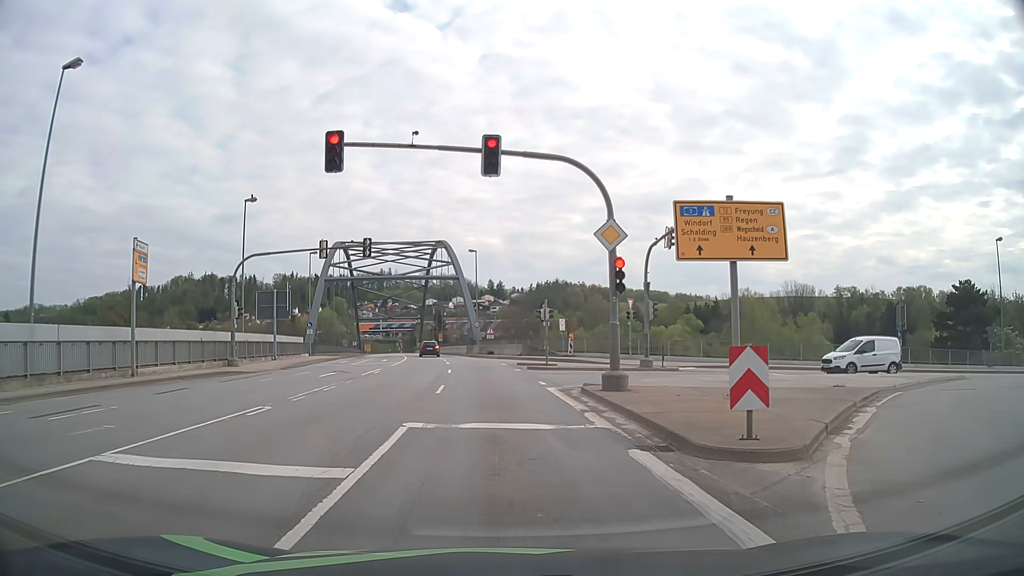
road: primary_link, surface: asphalt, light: Day
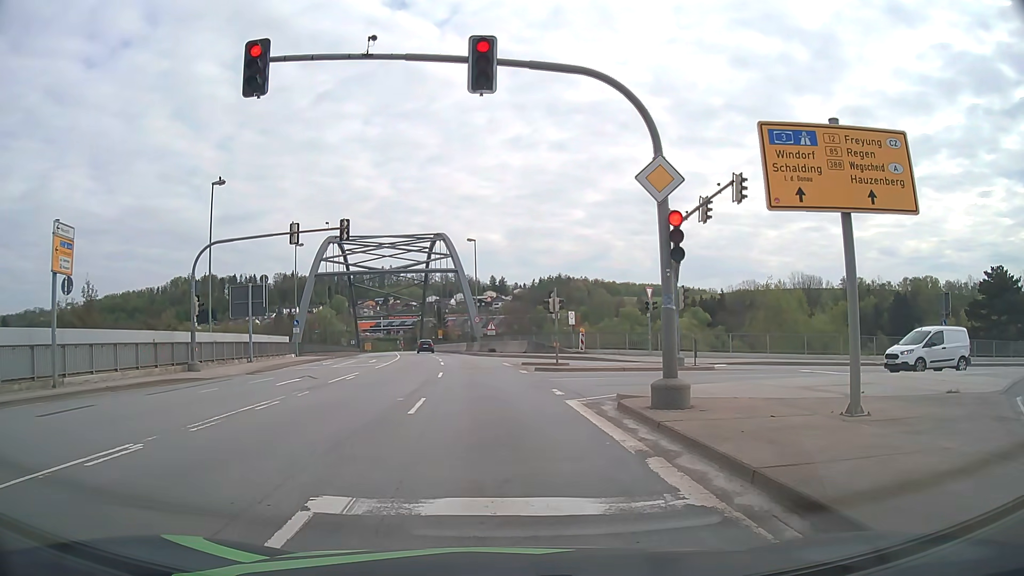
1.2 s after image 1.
(0.0, +4.9) m; -1°
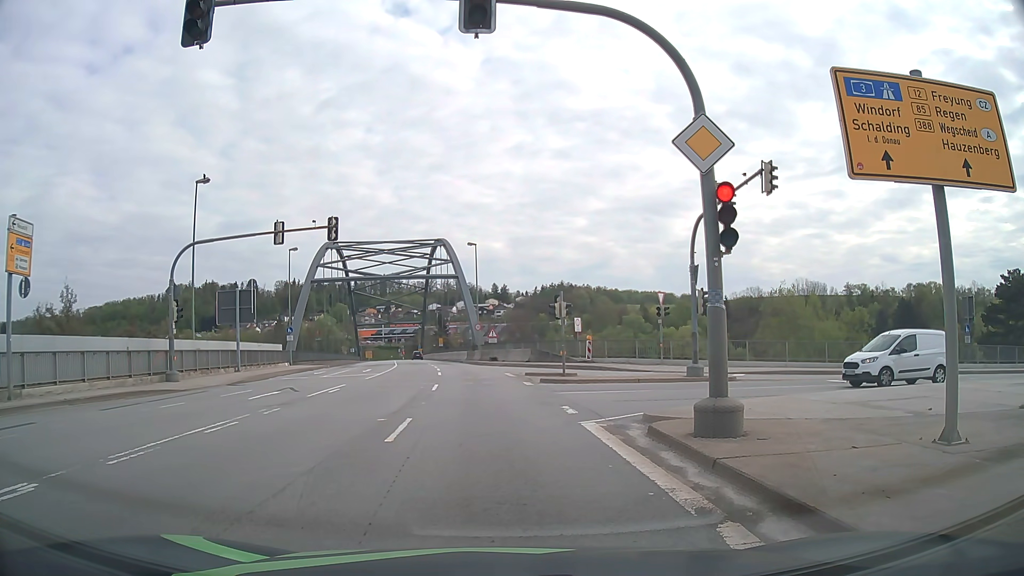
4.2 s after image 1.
(0.0, +2.2) m; 0°
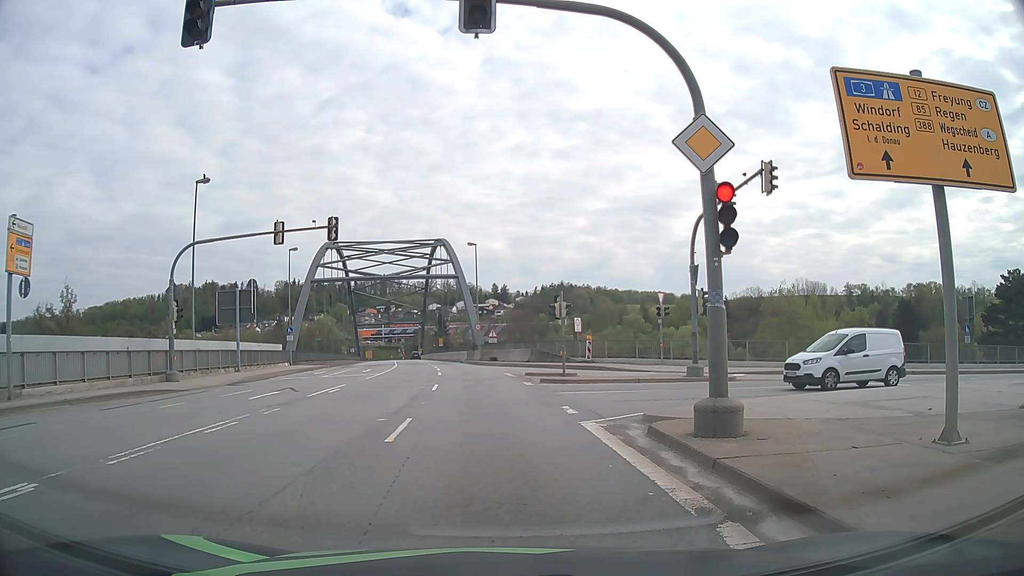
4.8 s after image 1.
(0.0, 0.0) m; 0°
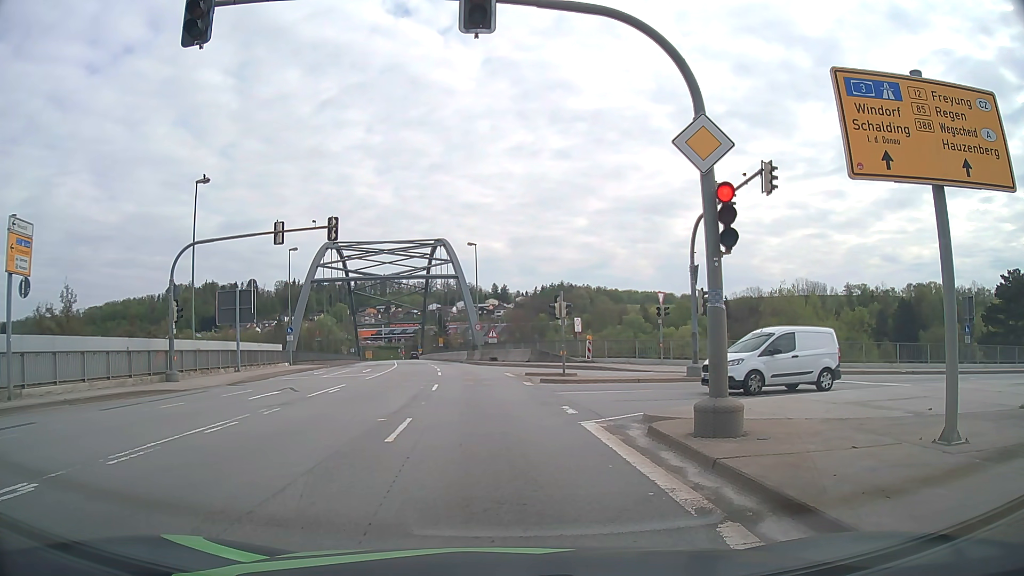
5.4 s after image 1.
(0.0, 0.0) m; 0°
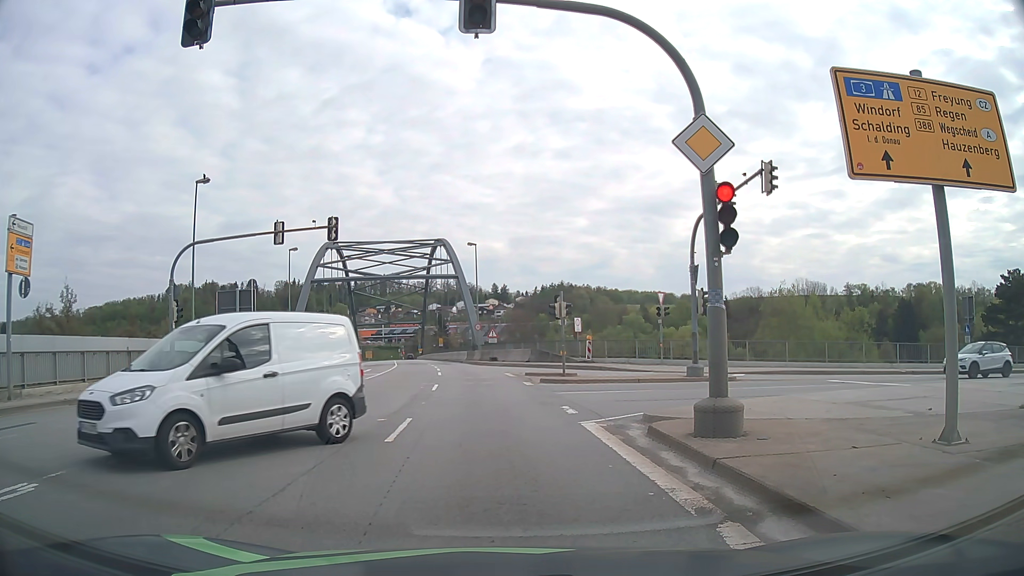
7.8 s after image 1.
(0.0, 0.0) m; 0°
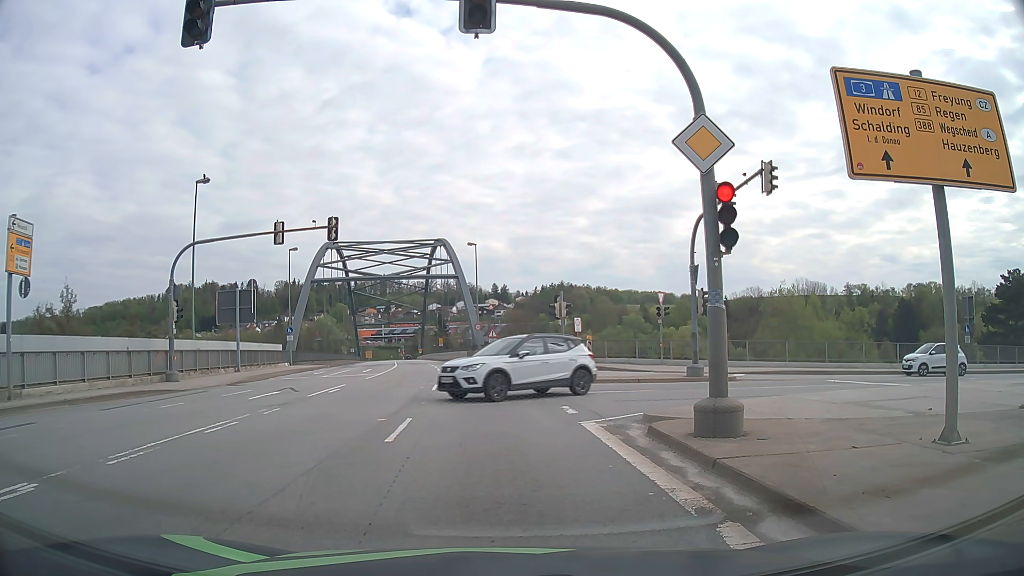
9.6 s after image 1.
(0.0, 0.0) m; 0°
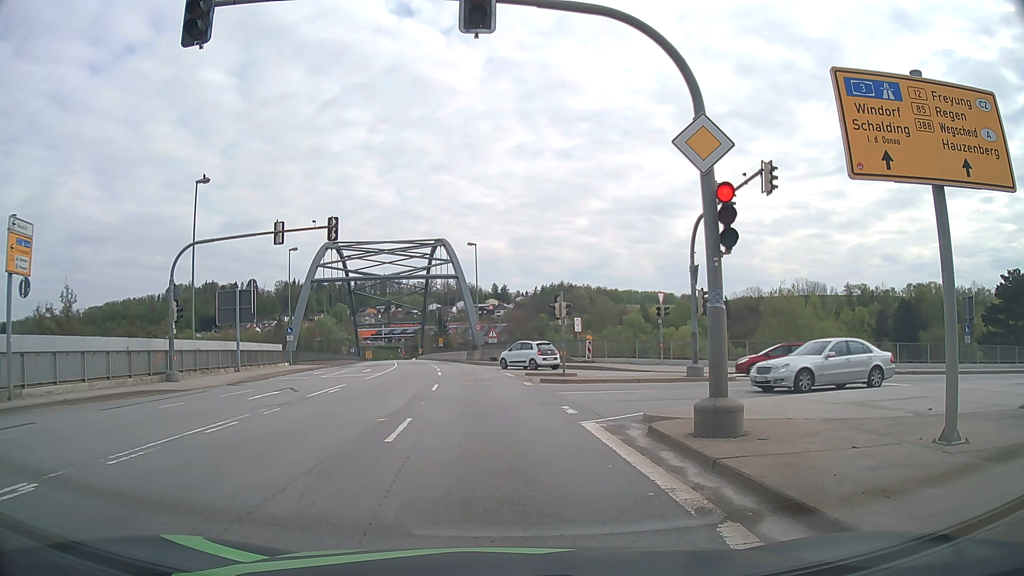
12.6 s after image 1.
(0.0, 0.0) m; 0°
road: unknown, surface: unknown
(0, +10) (-1, +20) (-2, +30) (-3, +40) (-4, +50) (-5, +60) (-7, +70) (-9, +79) (-10, +89) (-12, +99) m
